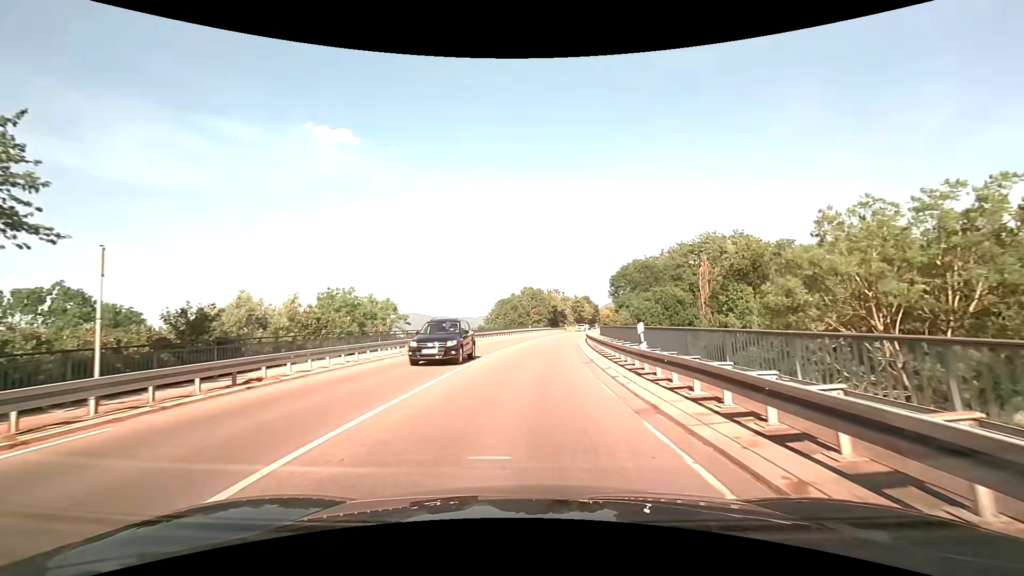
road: primary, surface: asphalt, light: Day
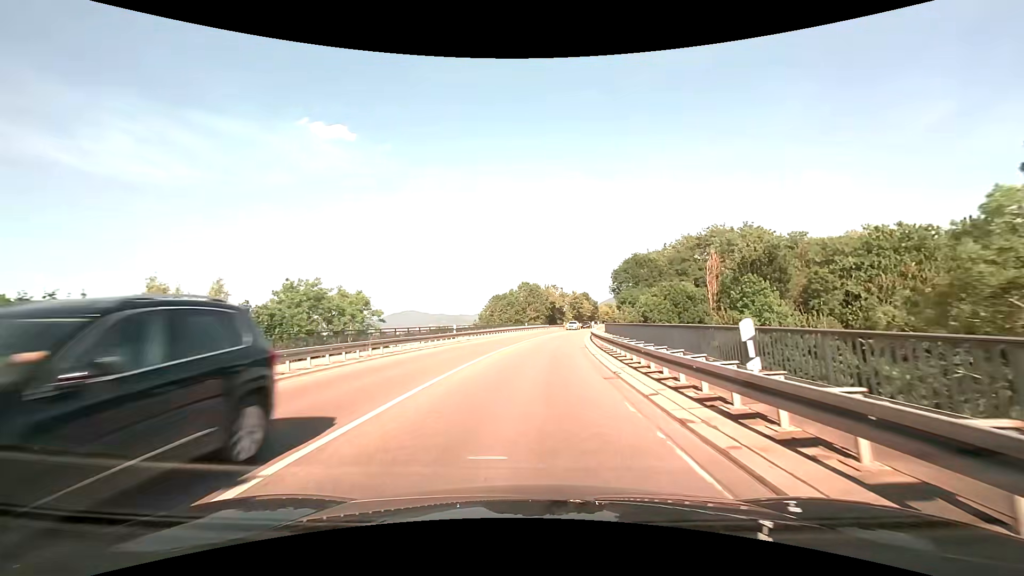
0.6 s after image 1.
(0.0, +5.7) m; +1°
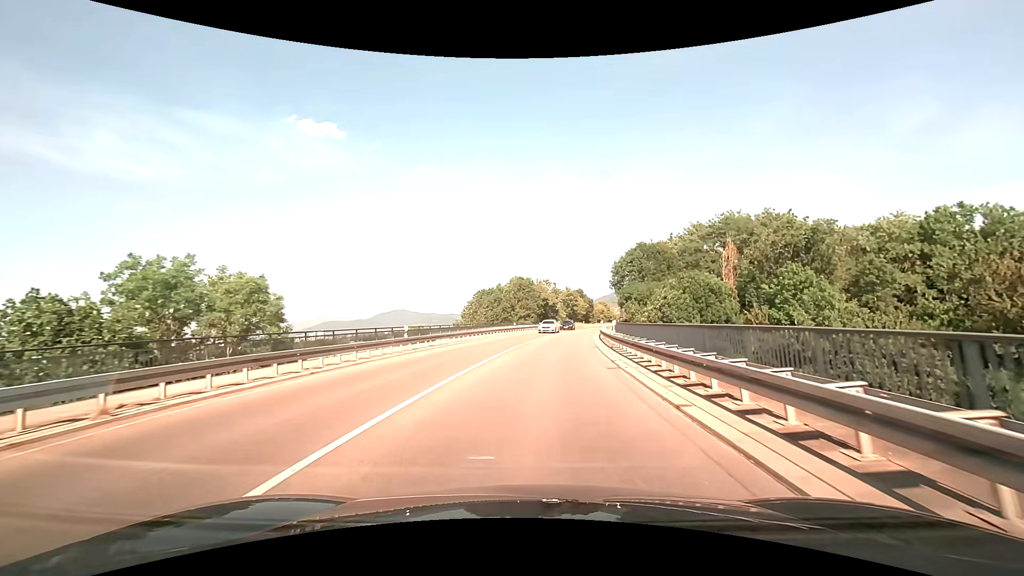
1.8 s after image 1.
(+0.1, +11.9) m; +1°
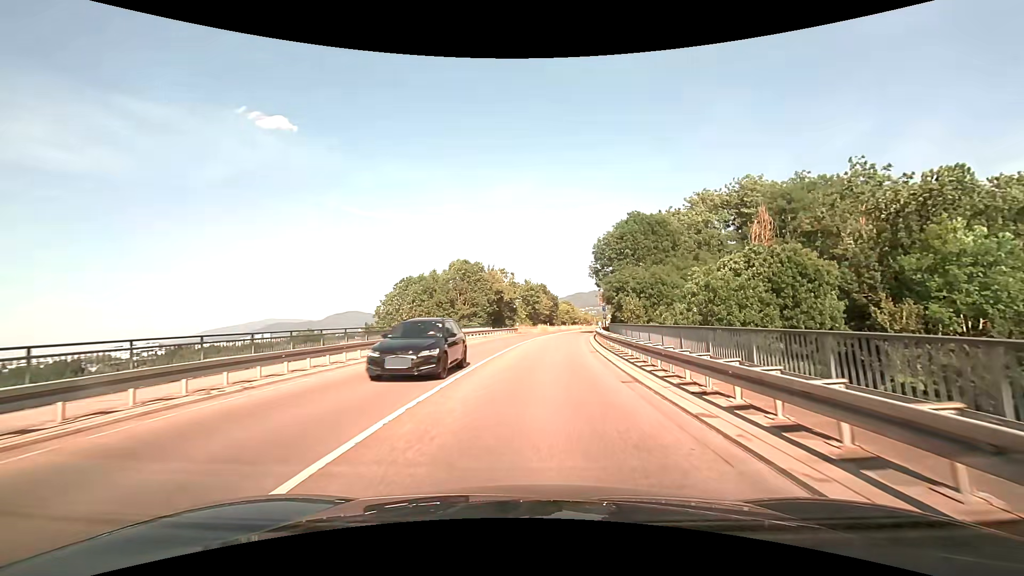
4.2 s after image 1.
(+1.1, +25.3) m; +5°
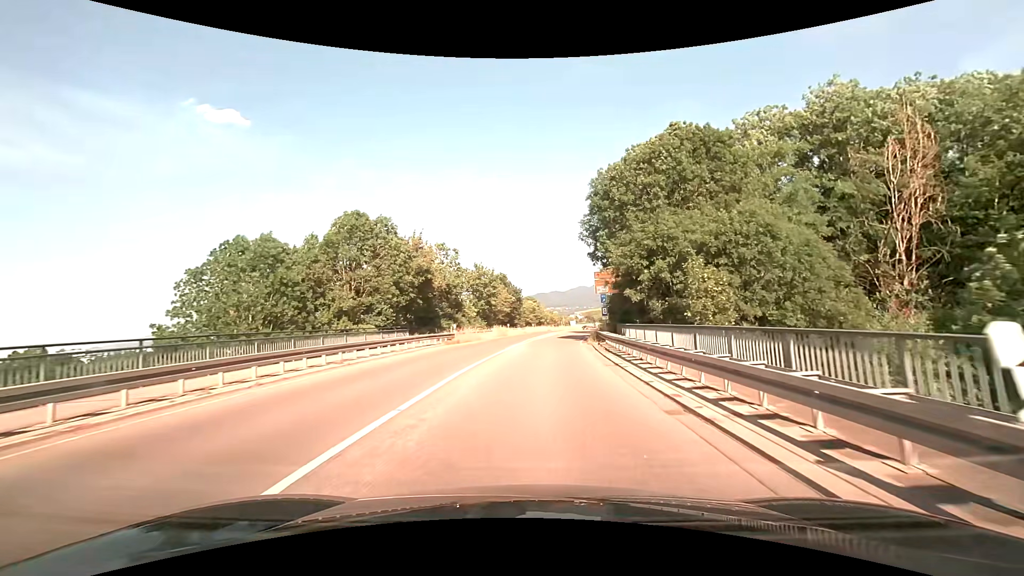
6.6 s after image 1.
(+1.1, +26.4) m; +5°
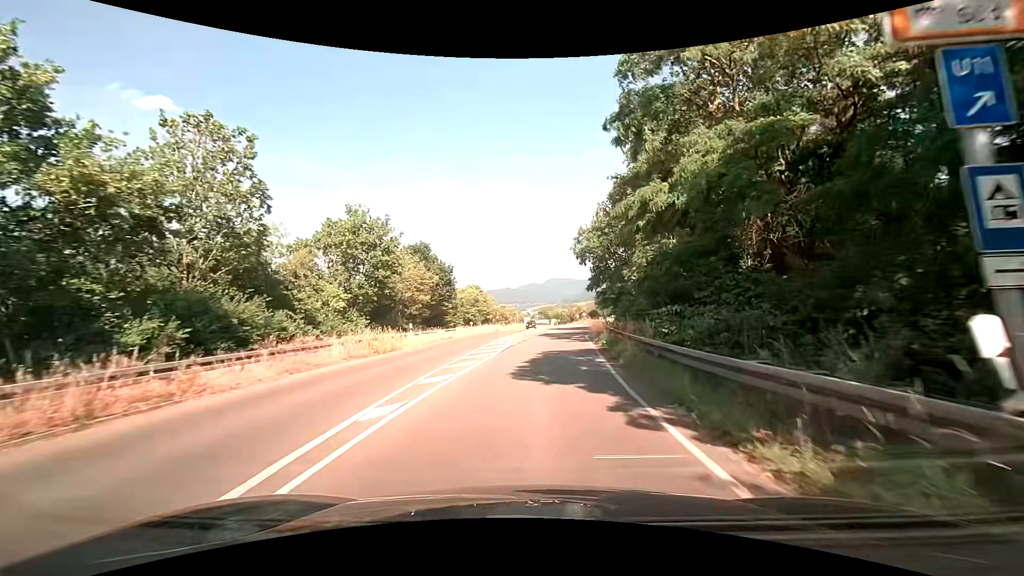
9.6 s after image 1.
(+1.4, +32.4) m; +5°
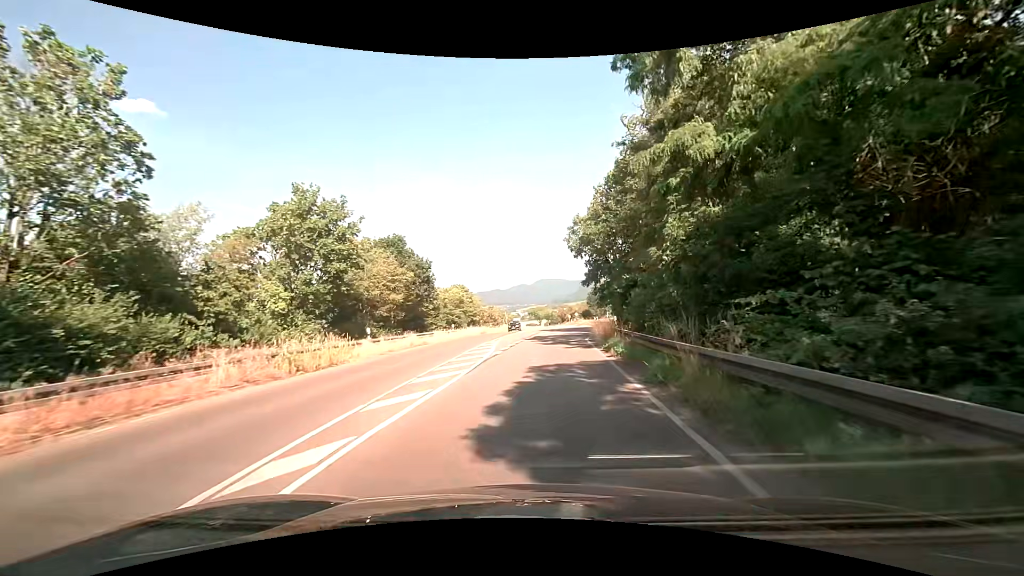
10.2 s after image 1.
(+0.1, +6.2) m; +2°
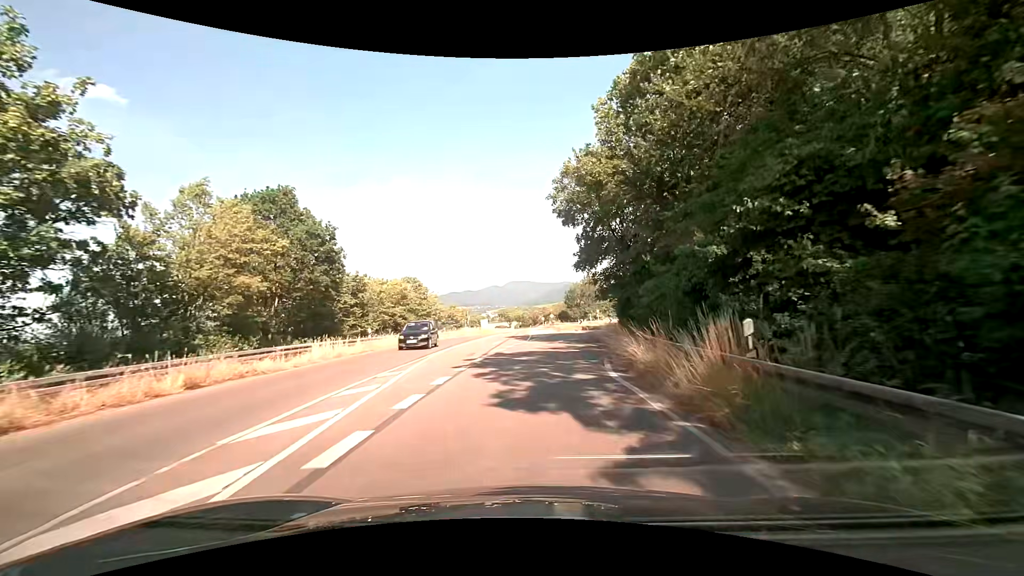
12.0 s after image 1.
(+0.3, +17.4) m; +2°
(0, +10) (+1, +20) (+2, +30) (+3, +40) (+6, +49) (+11, +58) (+19, +64) (+28, +68) (+38, +68) (+47, +64) m
